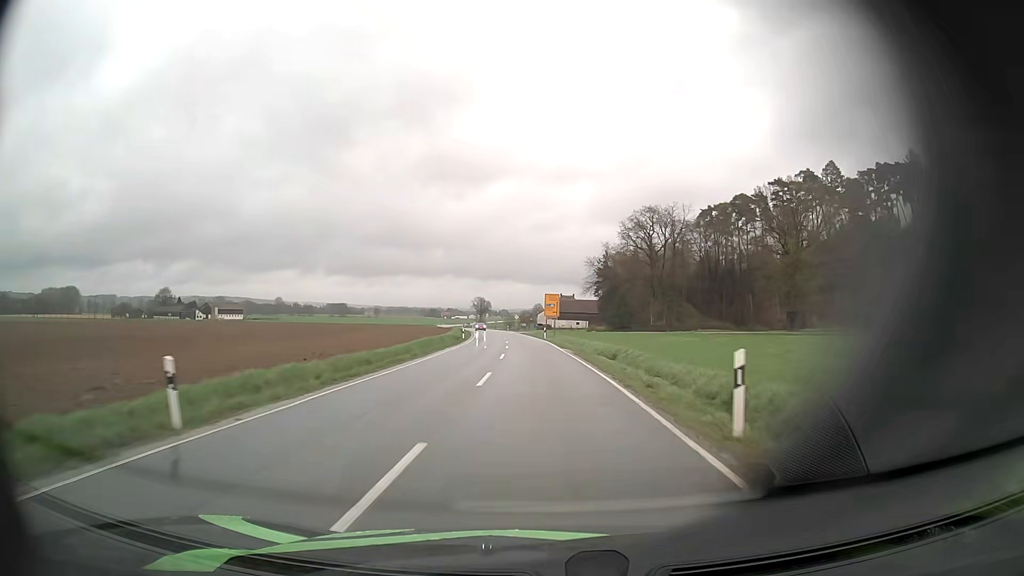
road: secondary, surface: asphalt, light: Day
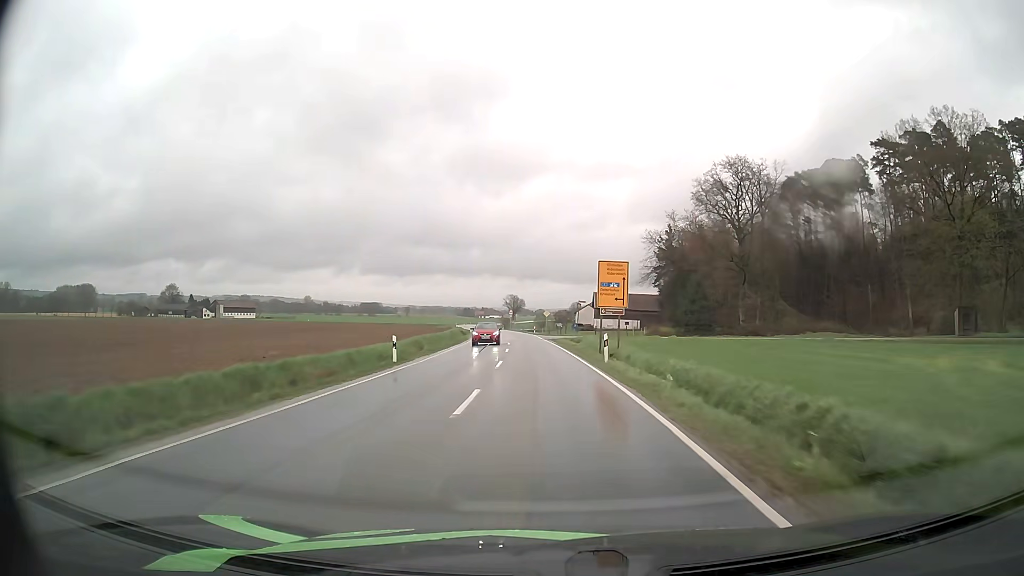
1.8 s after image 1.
(-0.9, +38.7) m; -3°
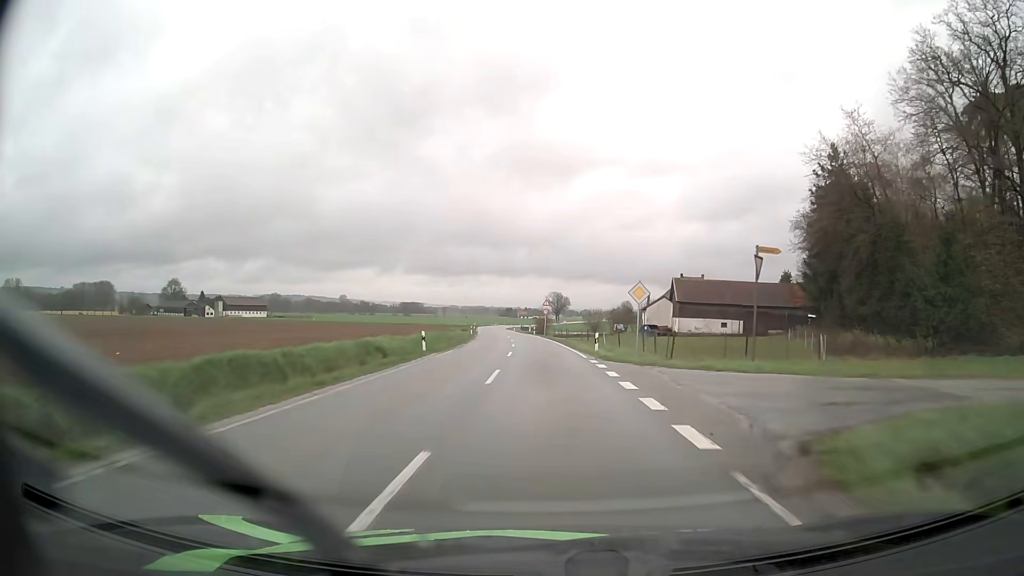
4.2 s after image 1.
(-1.8, +51.7) m; -4°
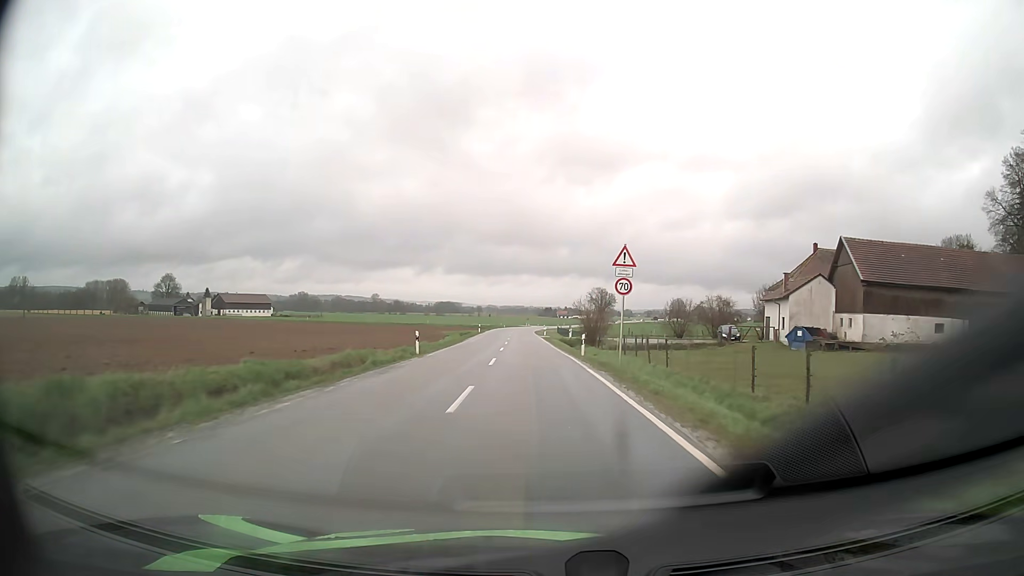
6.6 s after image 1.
(-1.4, +50.6) m; -3°
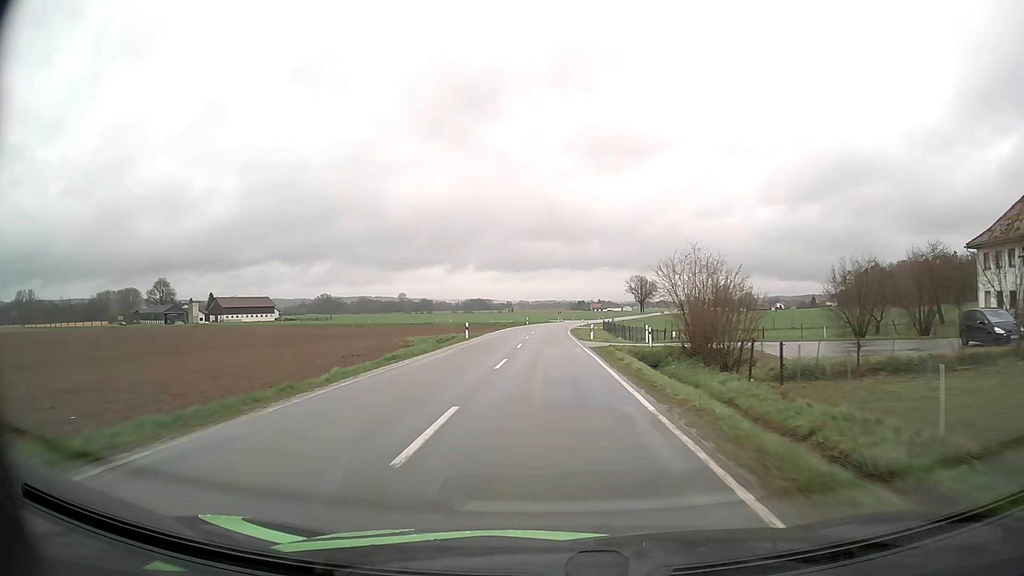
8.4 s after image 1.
(-1.0, +37.6) m; -3°
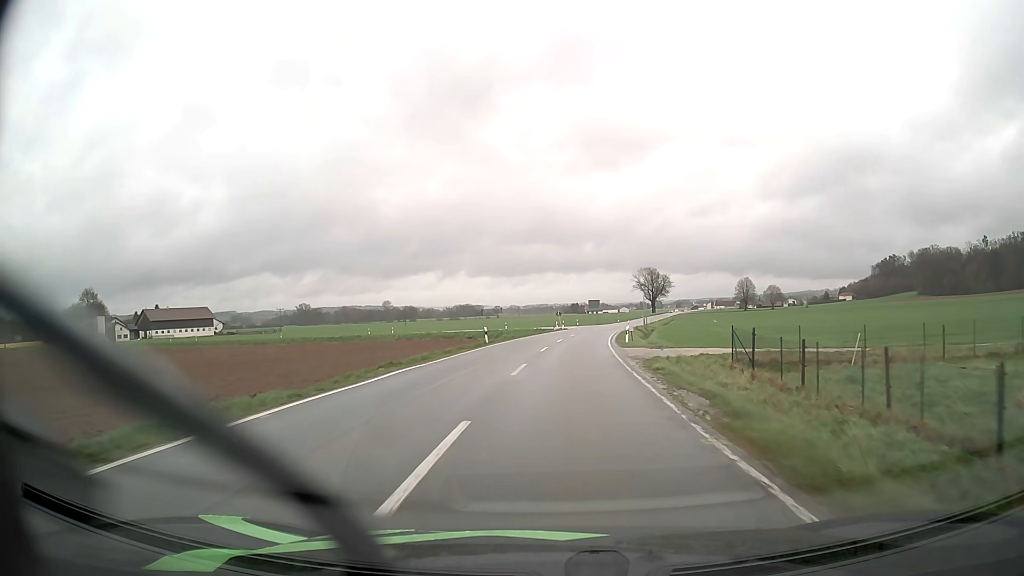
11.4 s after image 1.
(0.0, +58.3) m; +1°
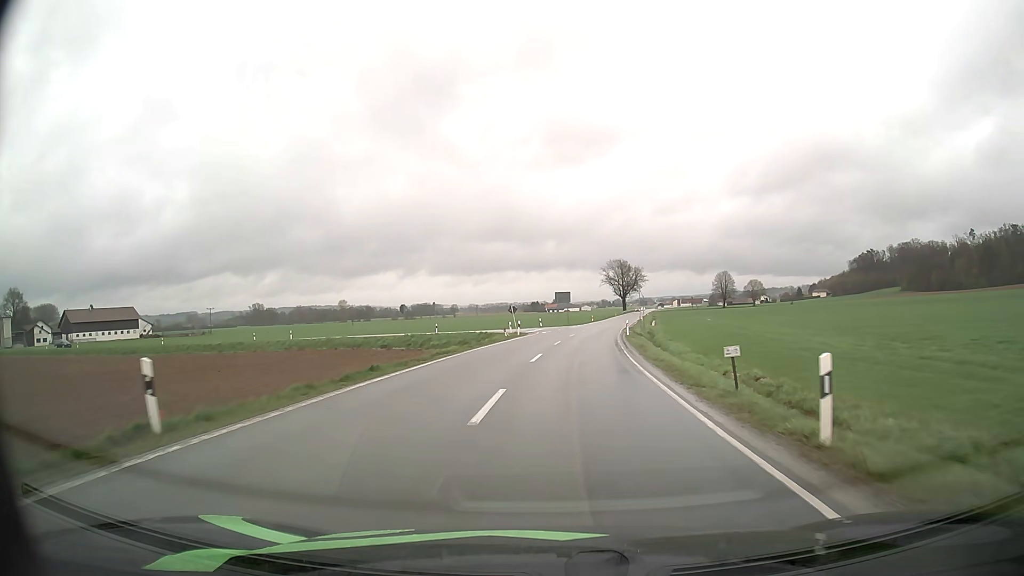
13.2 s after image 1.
(+0.8, +30.3) m; +3°
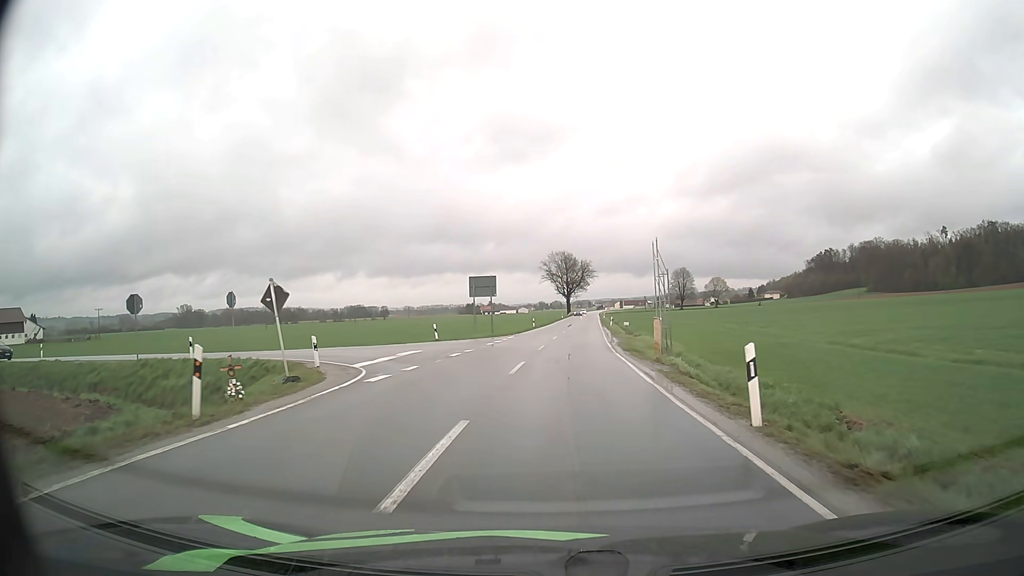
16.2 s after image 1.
(+1.8, +37.2) m; +5°
(0, +10) (0, +20) (-3, +29) (-12, +33) (-22, +34) (-32, +35) (-42, +36) (-52, +38) (-61, +39) (-71, +41) m
